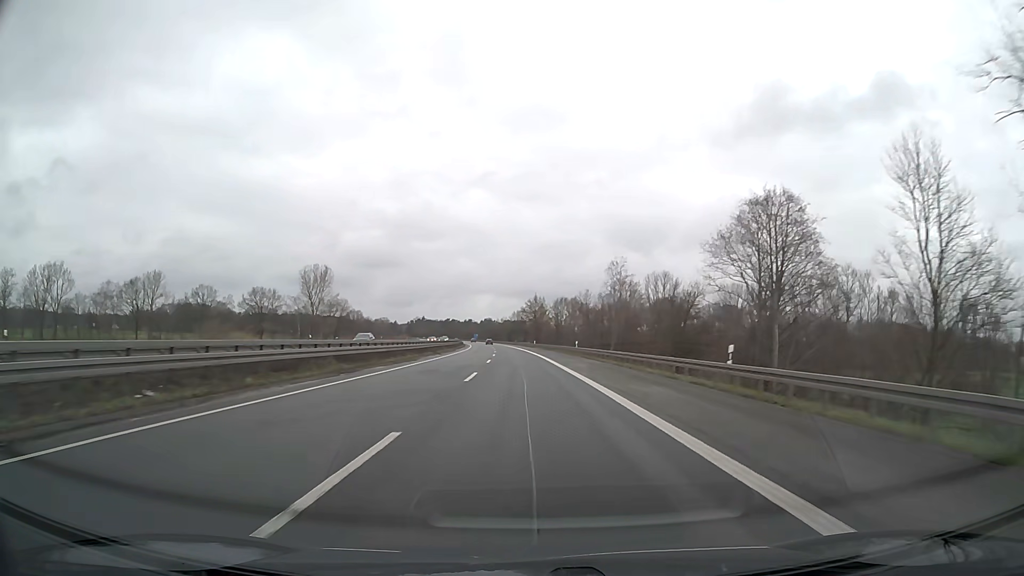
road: motorway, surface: asphalt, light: Day
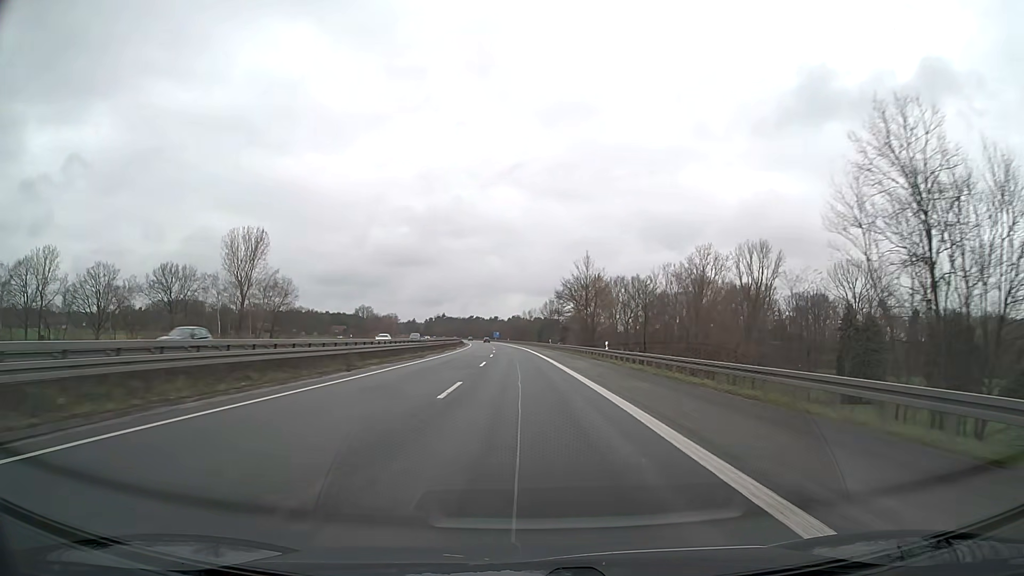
(-1.9, +79.0) m; -3°
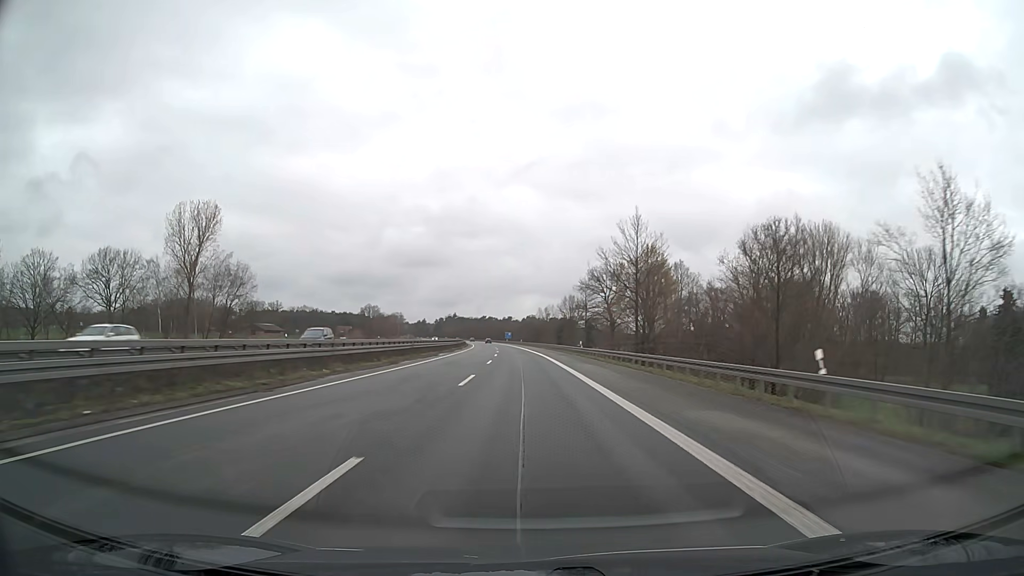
(-0.4, +31.6) m; -1°
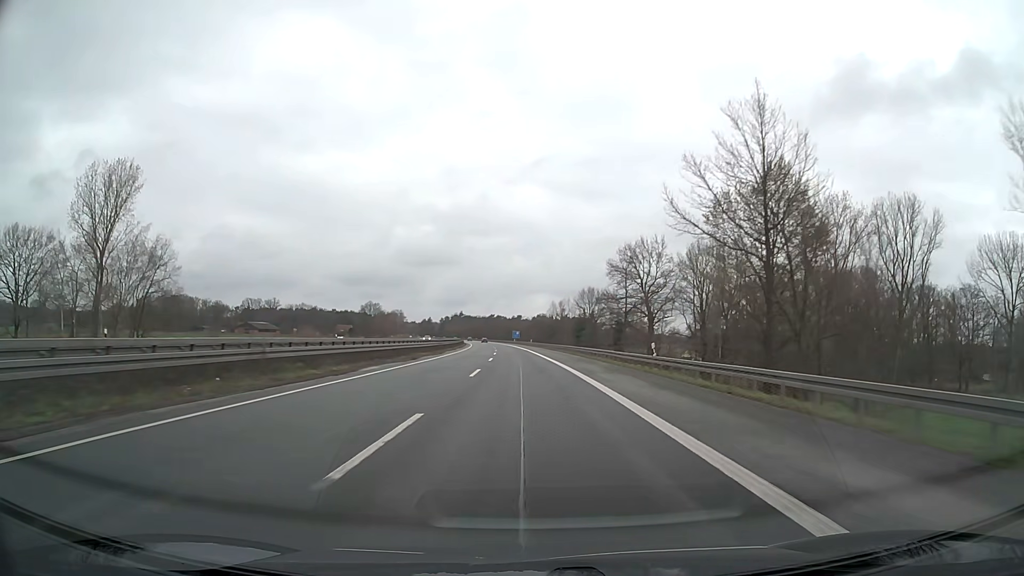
(-0.2, +31.6) m; -1°
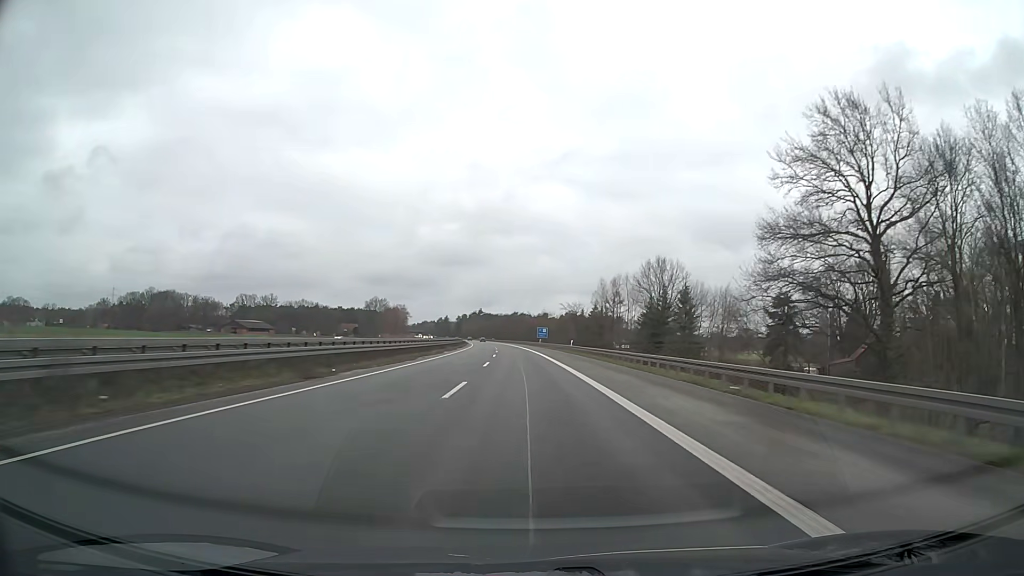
(-1.0, +63.3) m; -2°
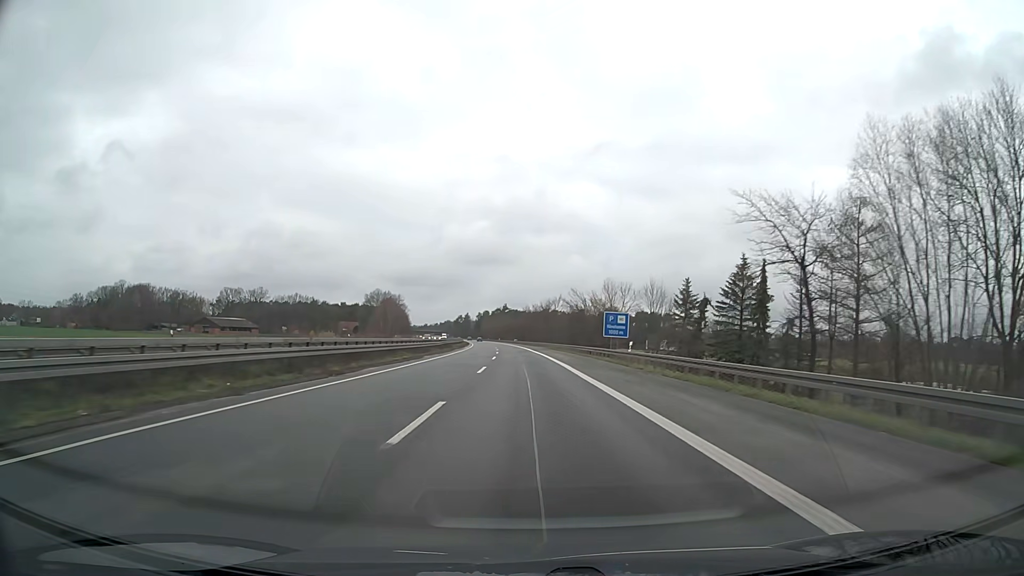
(-1.8, +79.0) m; -2°
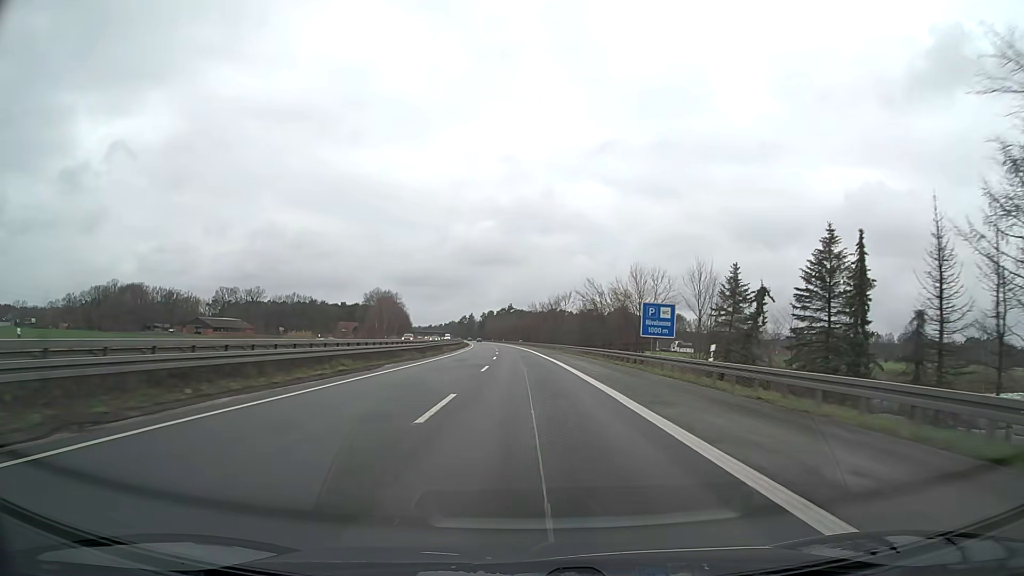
(-0.1, +15.8) m; -1°
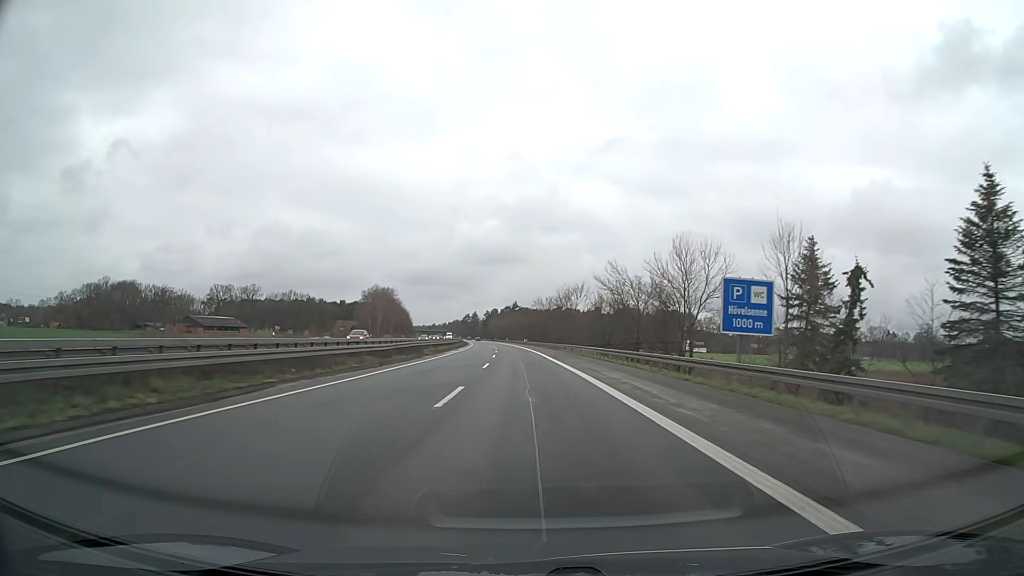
(-0.1, +15.8) m; 0°
(0, +10) (0, +20) (0, +30) (0, +40) (-1, +50) (-1, +60) (-1, +70) (-2, +80) (-2, +90) (-3, +100) m
